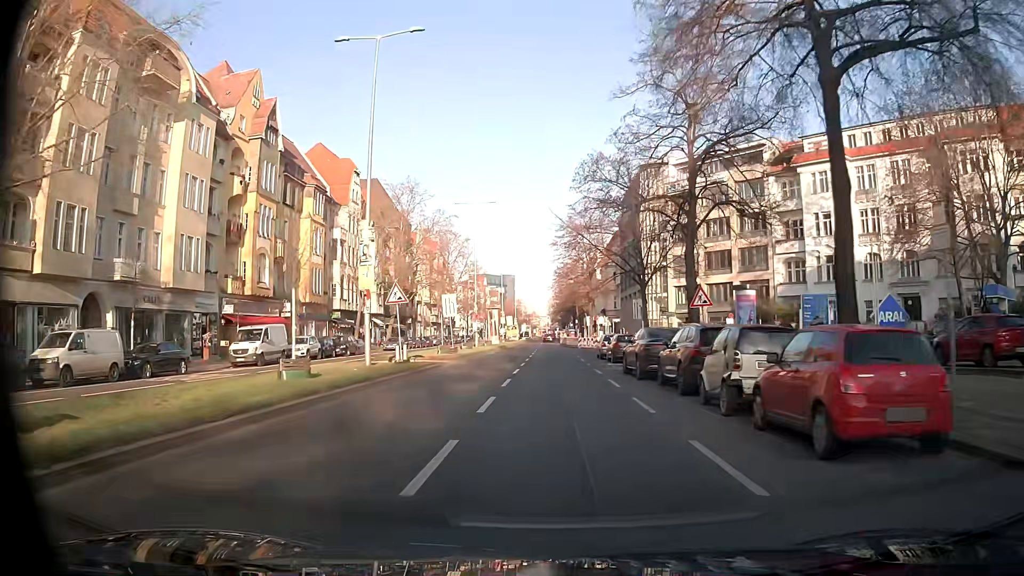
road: tertiary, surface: asphalt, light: Day
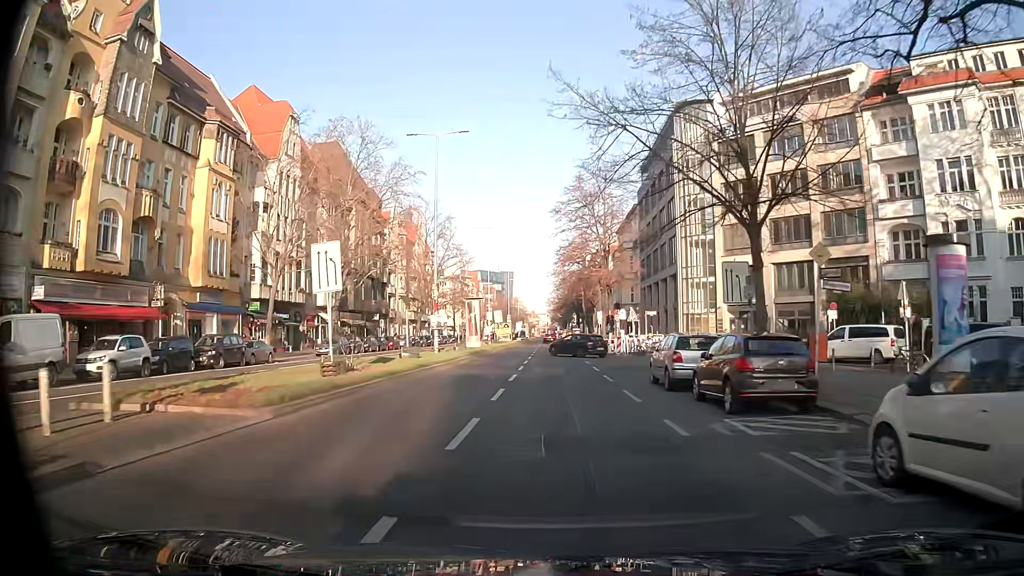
(-0.1, +21.7) m; 0°
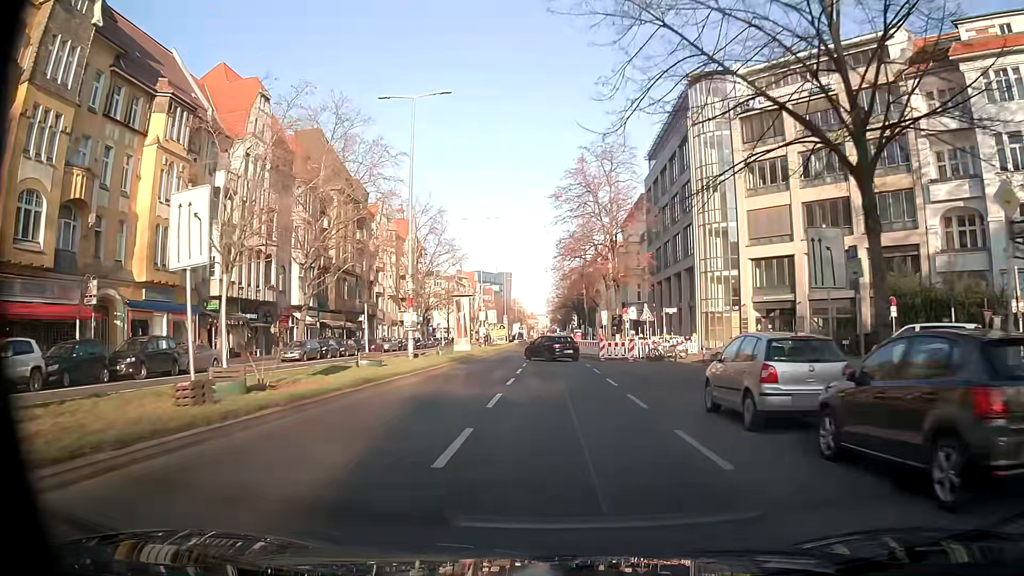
(0.0, +7.1) m; 0°
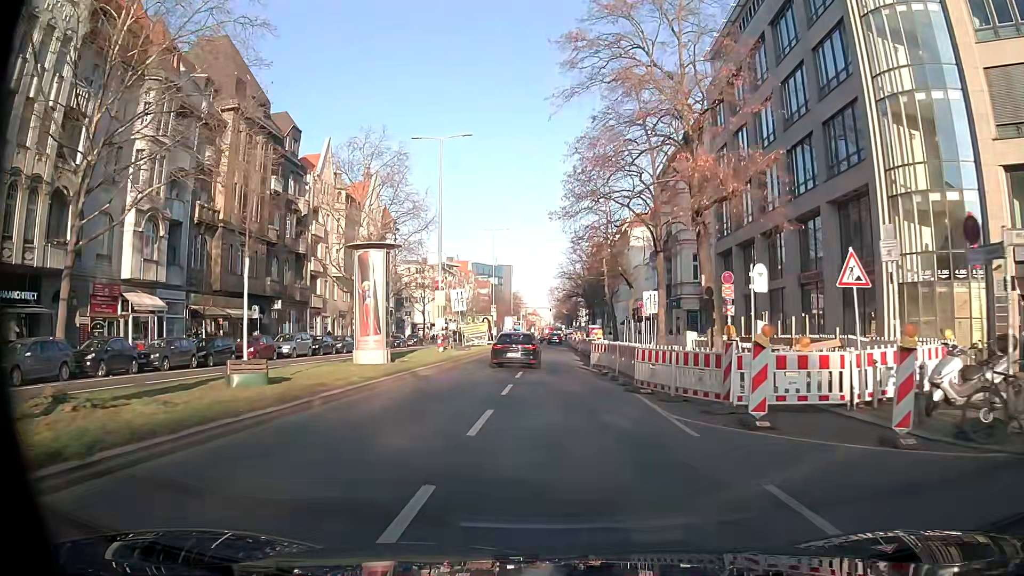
(-0.3, +28.0) m; -1°
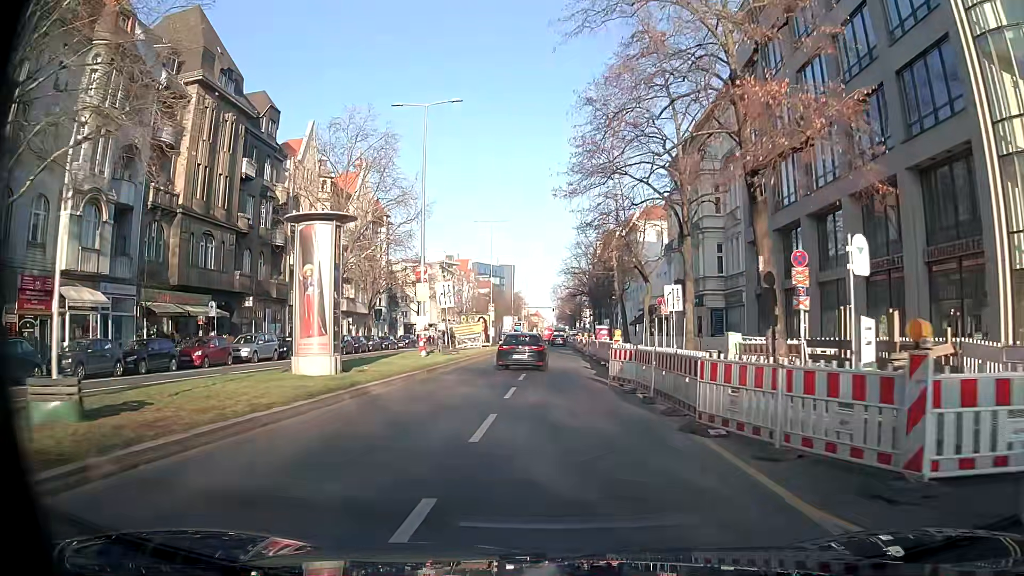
(0.0, +6.4) m; 0°
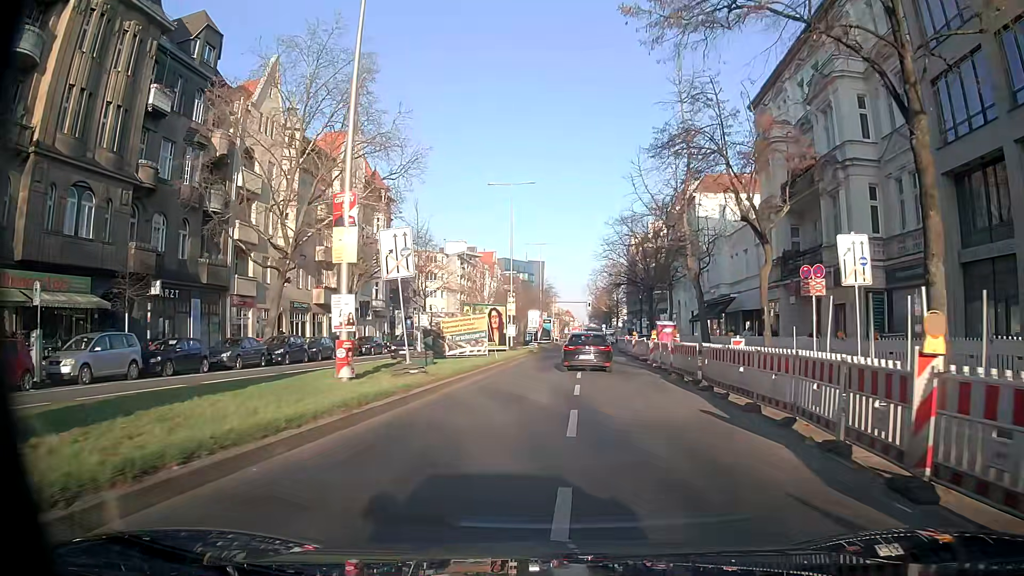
(-0.6, +17.4) m; -2°
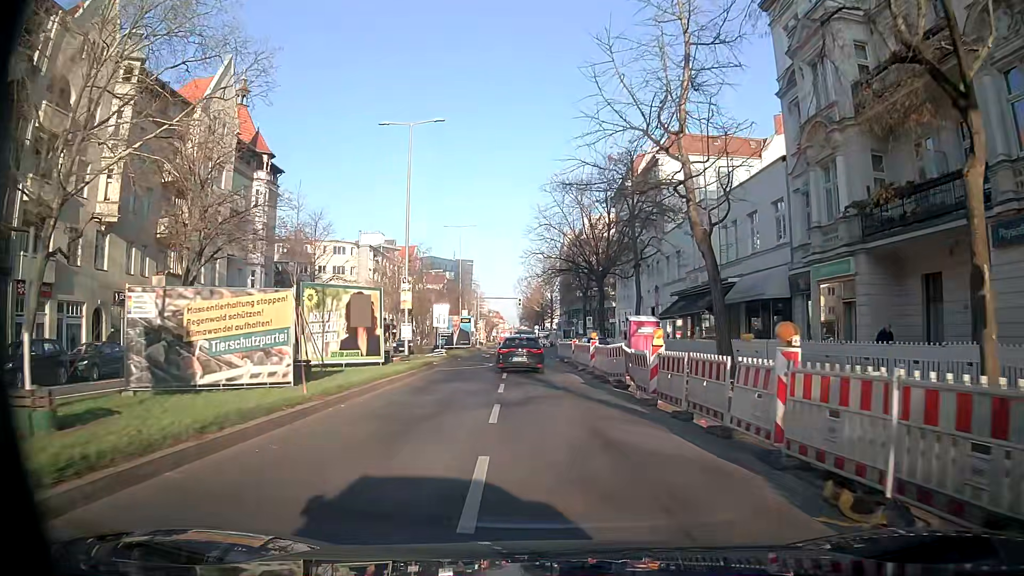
(+0.8, +16.4) m; +5°
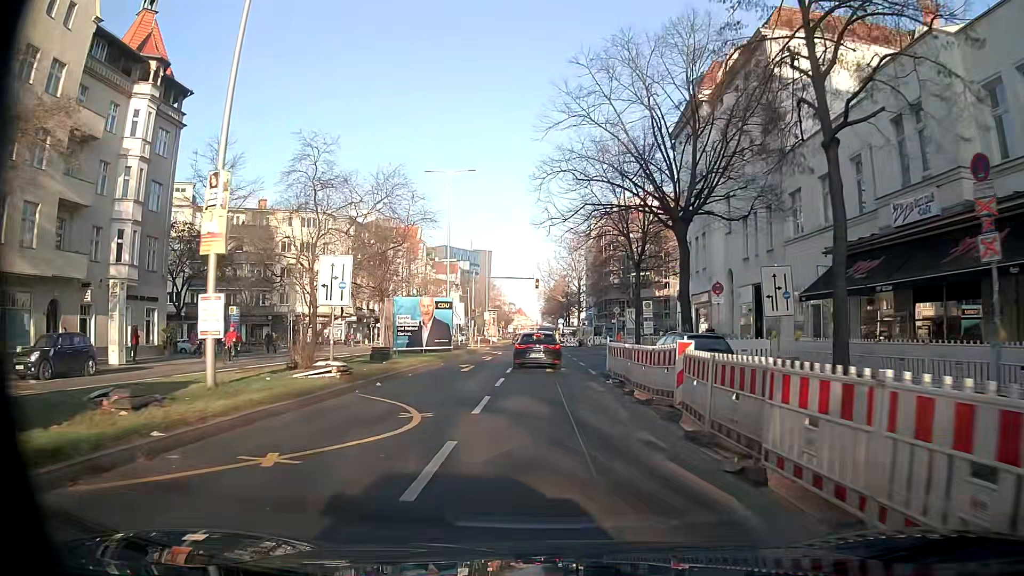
(-0.2, +23.3) m; -1°
